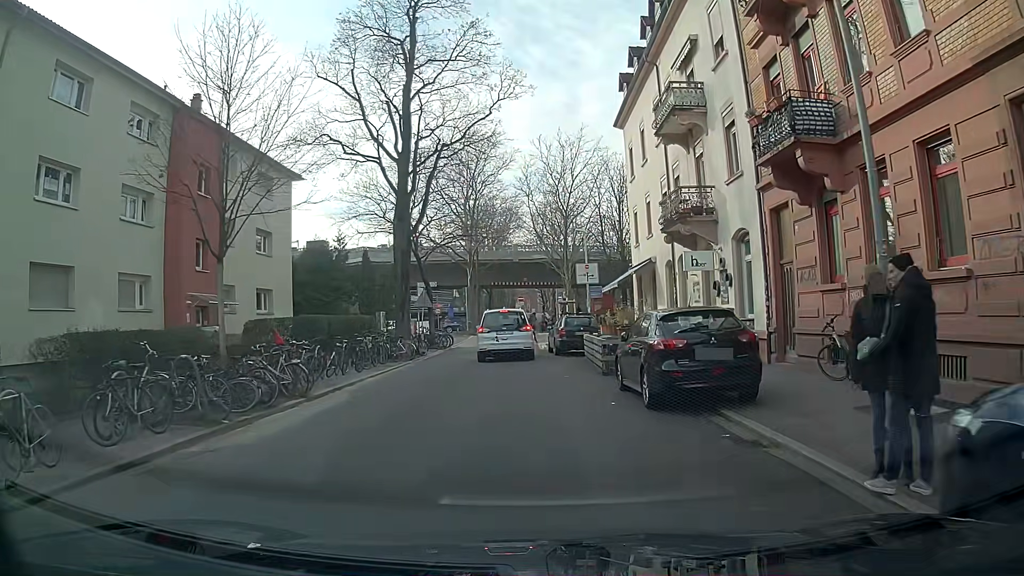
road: residential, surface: asphalt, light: Day
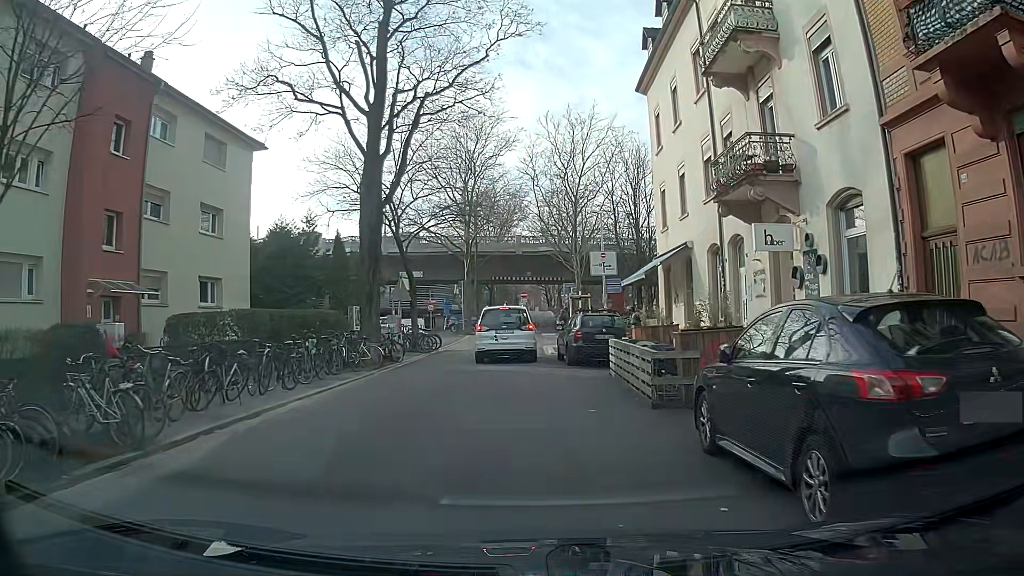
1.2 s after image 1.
(+0.1, +6.1) m; +2°
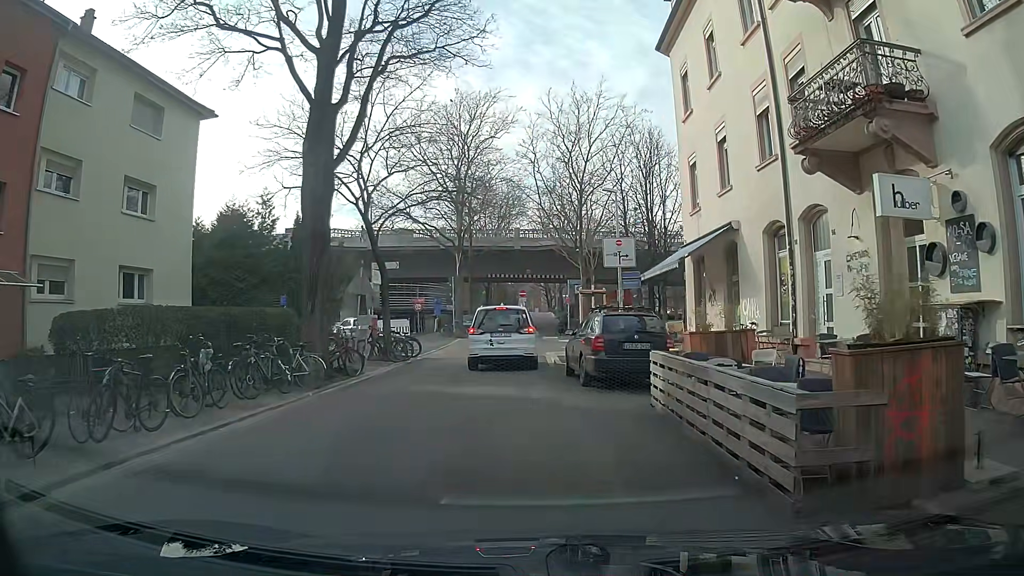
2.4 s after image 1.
(0.0, +5.5) m; -2°
